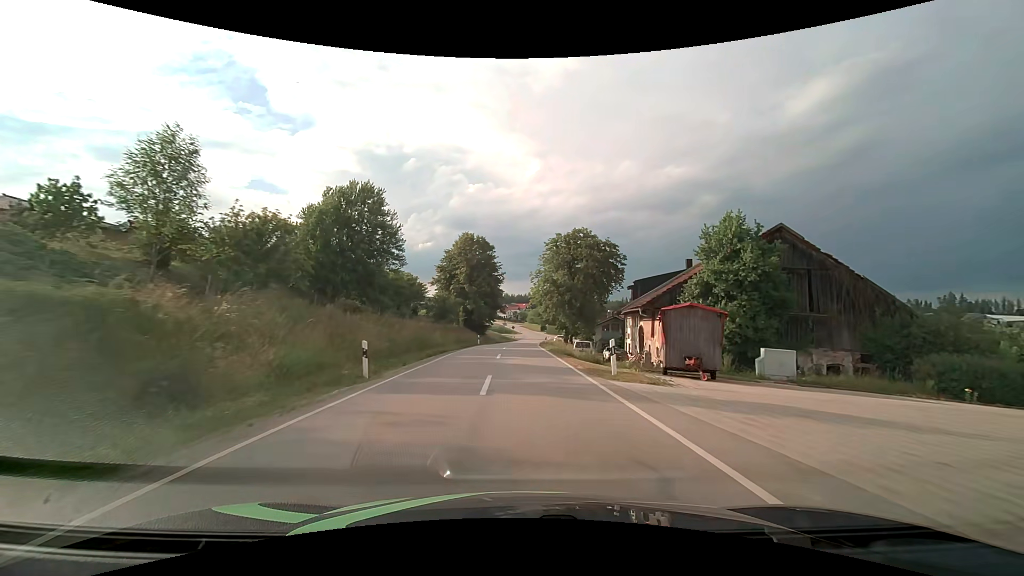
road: tertiary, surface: asphalt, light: Day
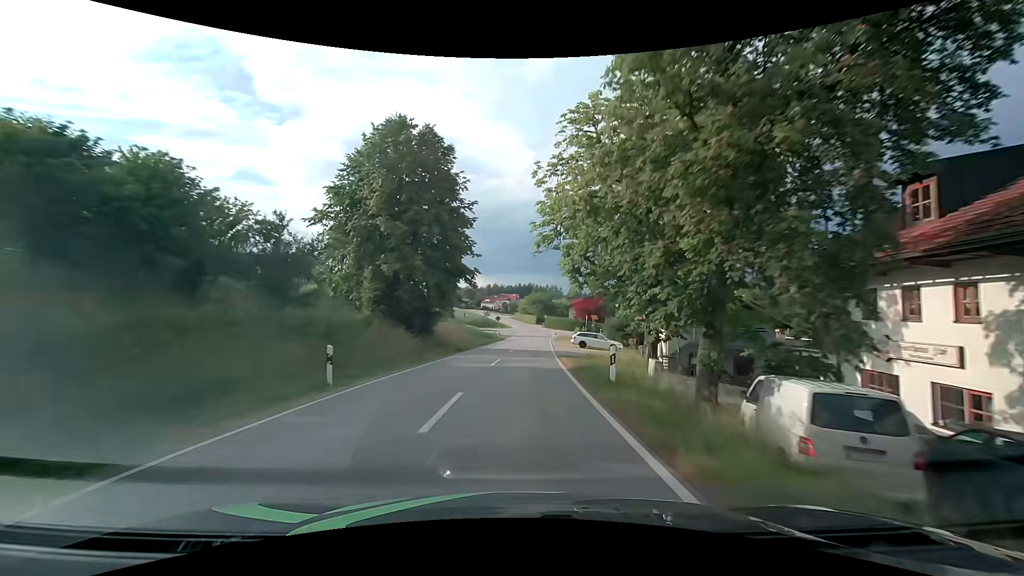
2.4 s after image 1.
(+0.2, +39.2) m; +1°
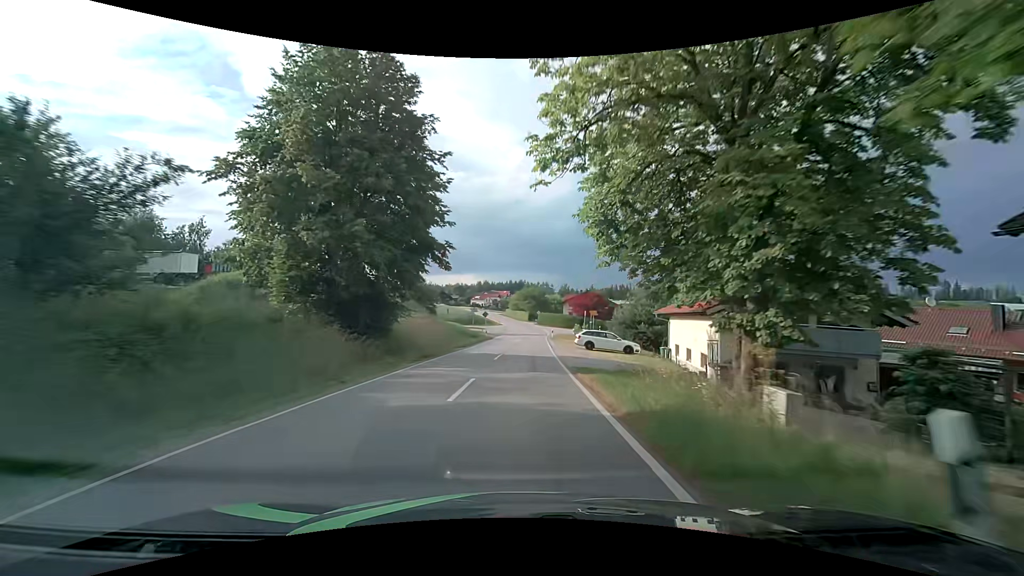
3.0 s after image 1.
(+0.1, +9.5) m; +1°
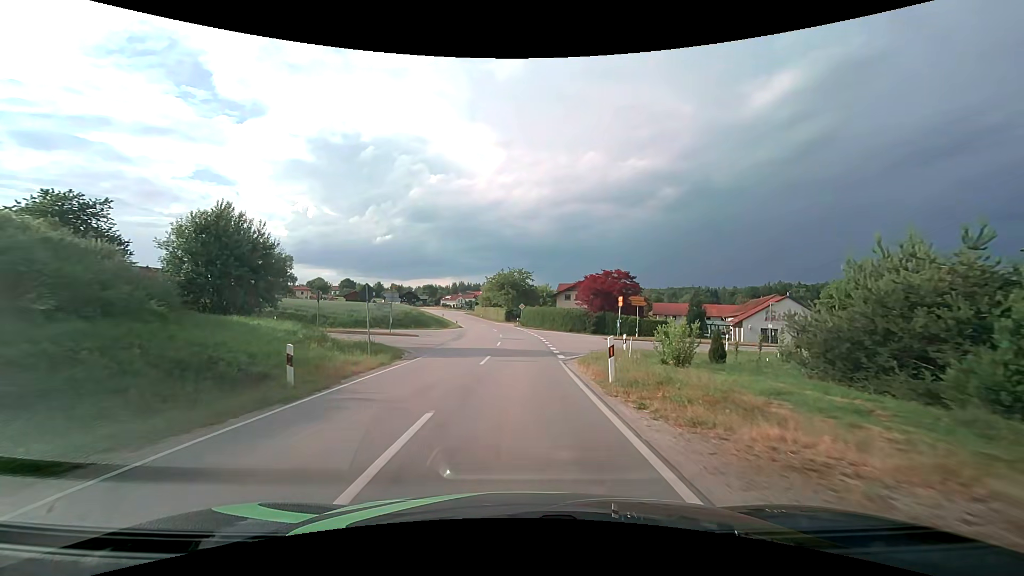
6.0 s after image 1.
(+1.3, +40.9) m; +3°
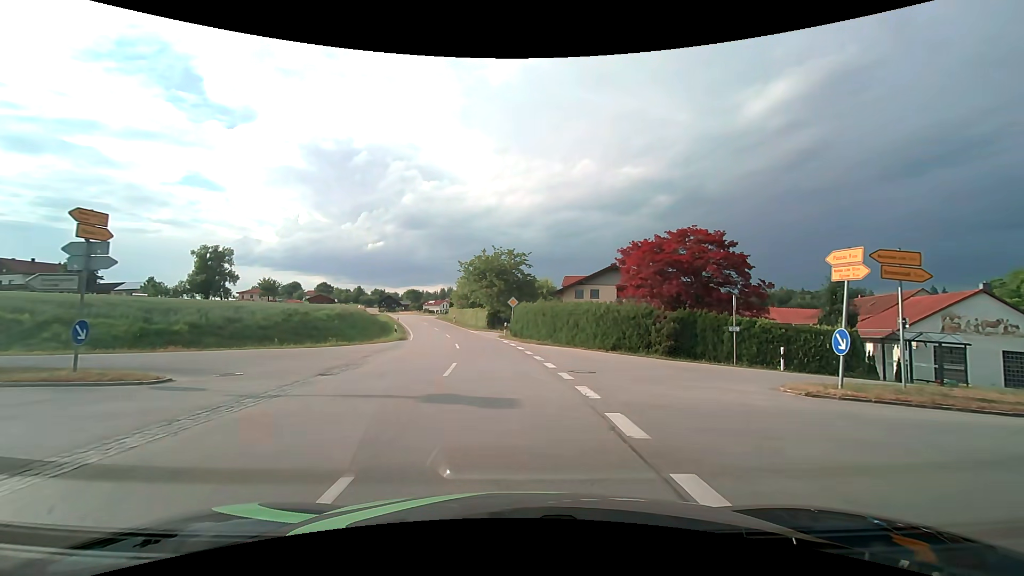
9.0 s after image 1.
(+0.3, +26.9) m; +1°
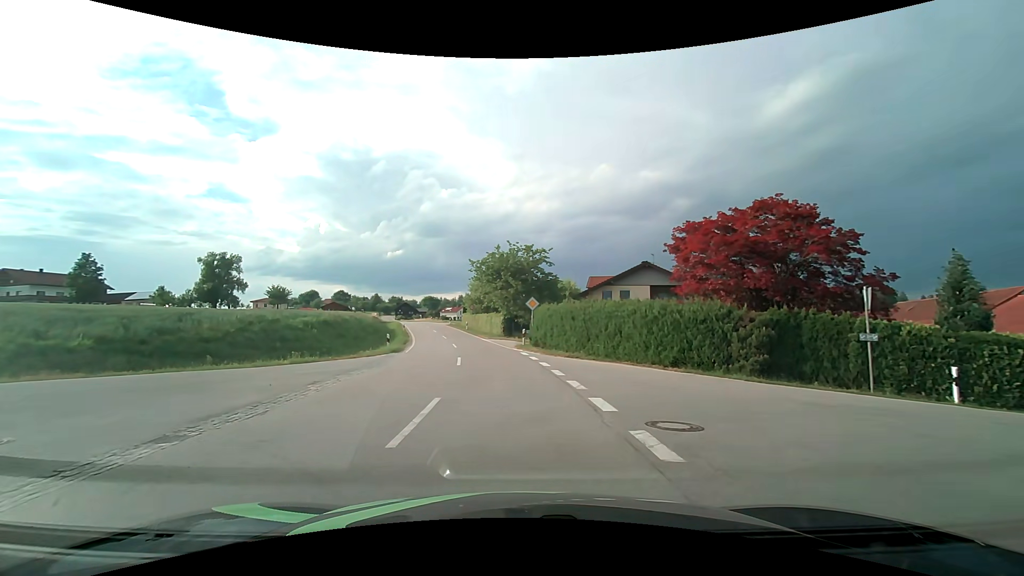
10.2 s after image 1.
(0.0, +6.7) m; -1°
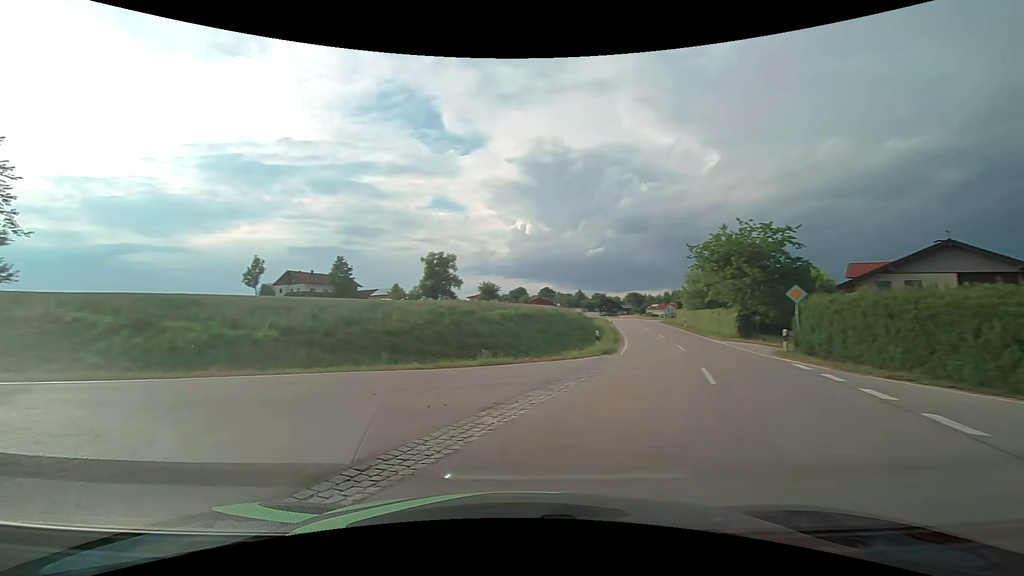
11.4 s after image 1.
(-0.9, +5.8) m; -21°
